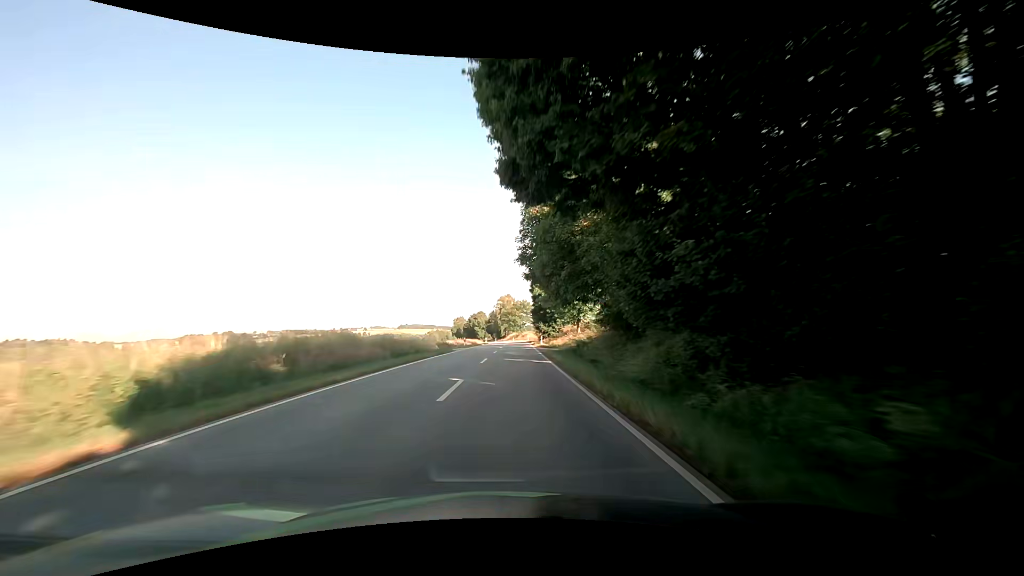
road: secondary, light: Day
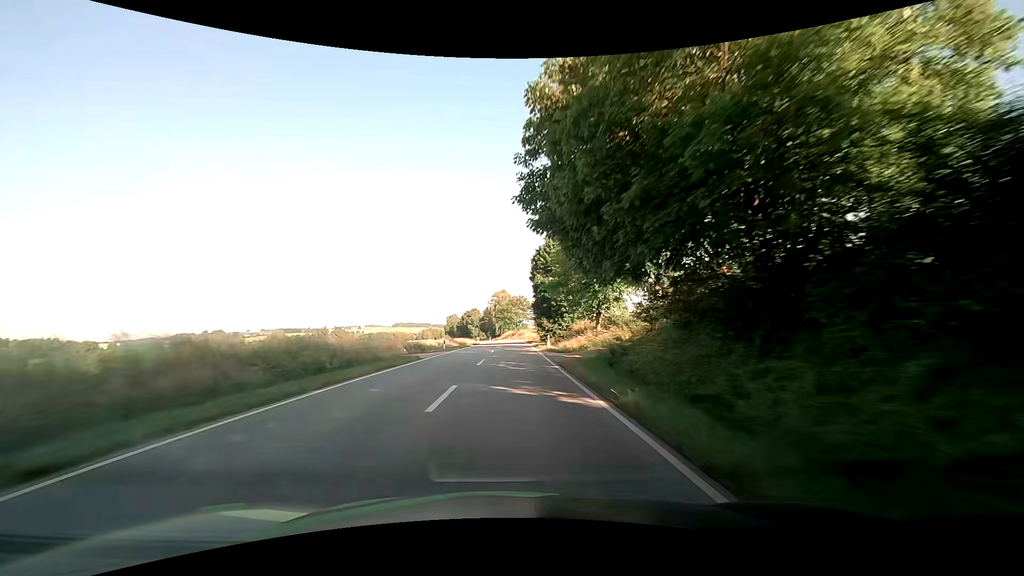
(0.0, +13.5) m; 0°
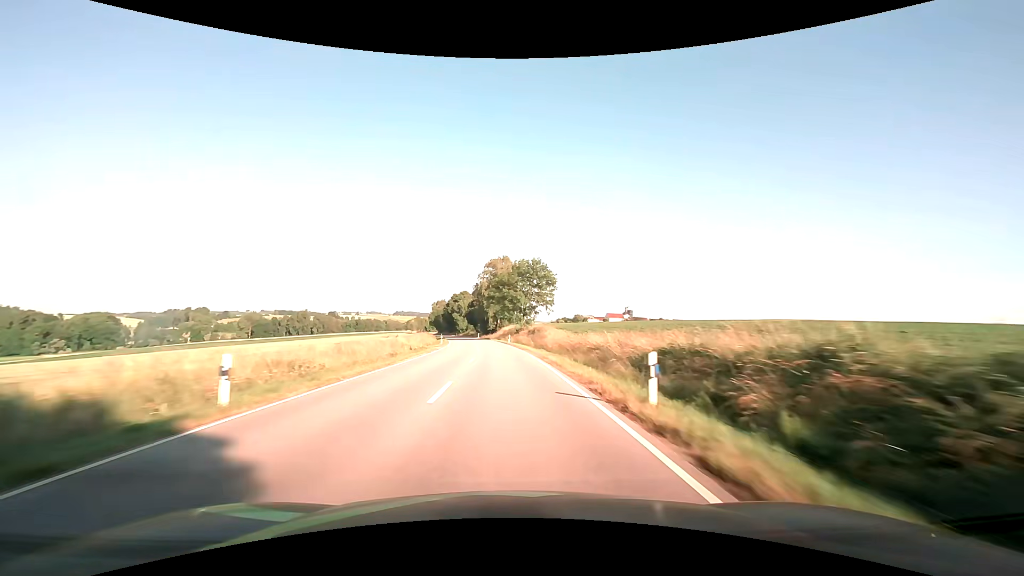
(+0.7, +71.5) m; 0°
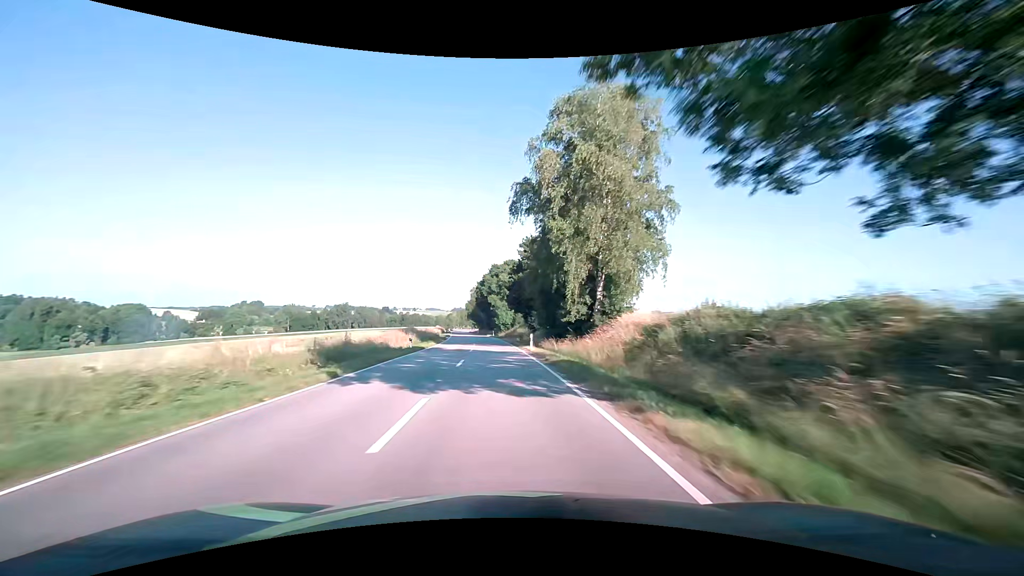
(-3.6, +76.2) m; -6°
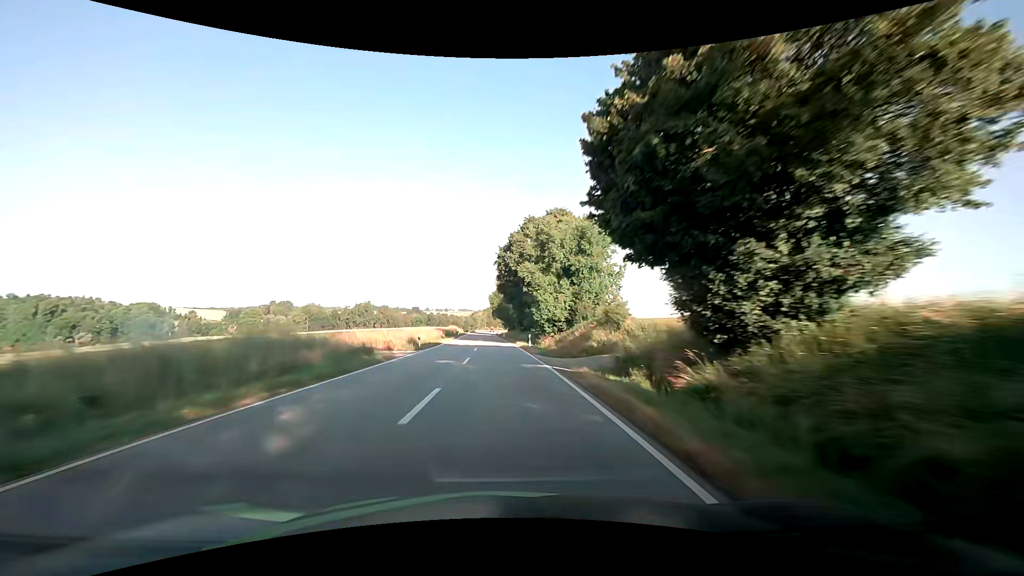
(-1.6, +46.7) m; -4°
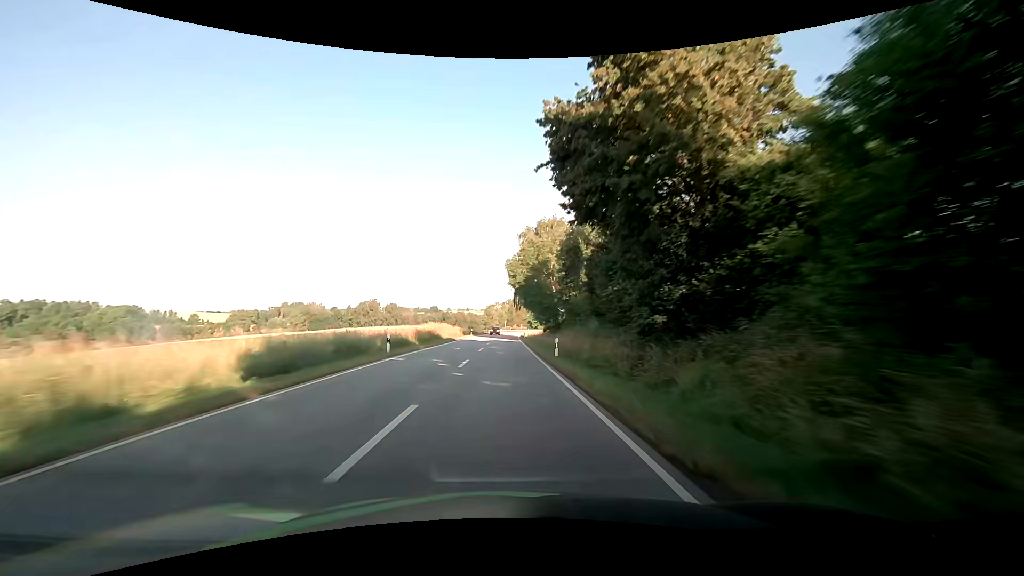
(-2.0, +62.8) m; -3°
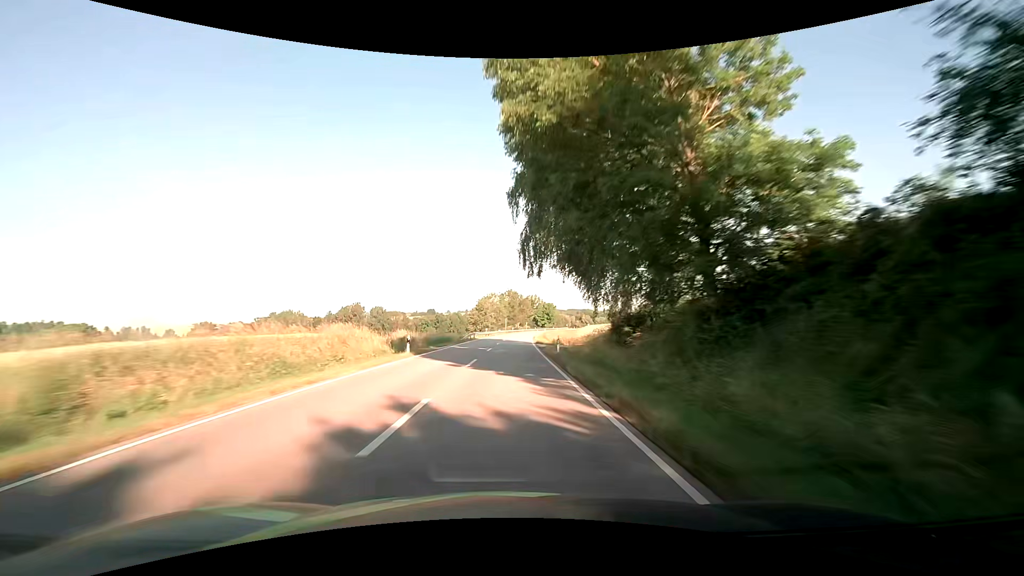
(-0.2, +47.3) m; 0°
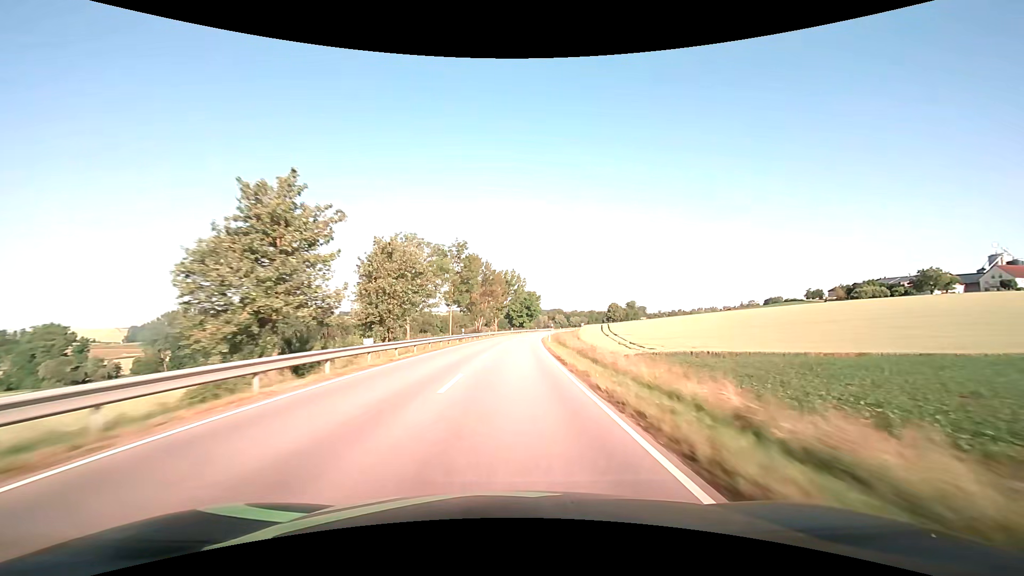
(+2.1, +79.0) m; +4°
(0, +10) (0, +20) (0, +30) (+1, +40) (+1, +50) (+2, +60) (+3, +70) (+4, +80) (+5, +90) (+6, +100) m
